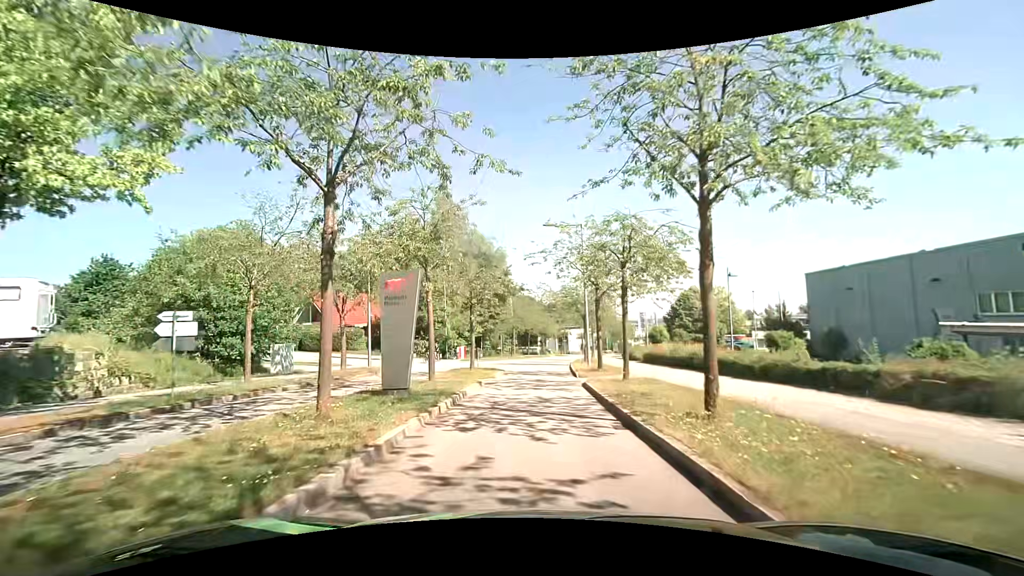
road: residential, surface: asphalt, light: Day
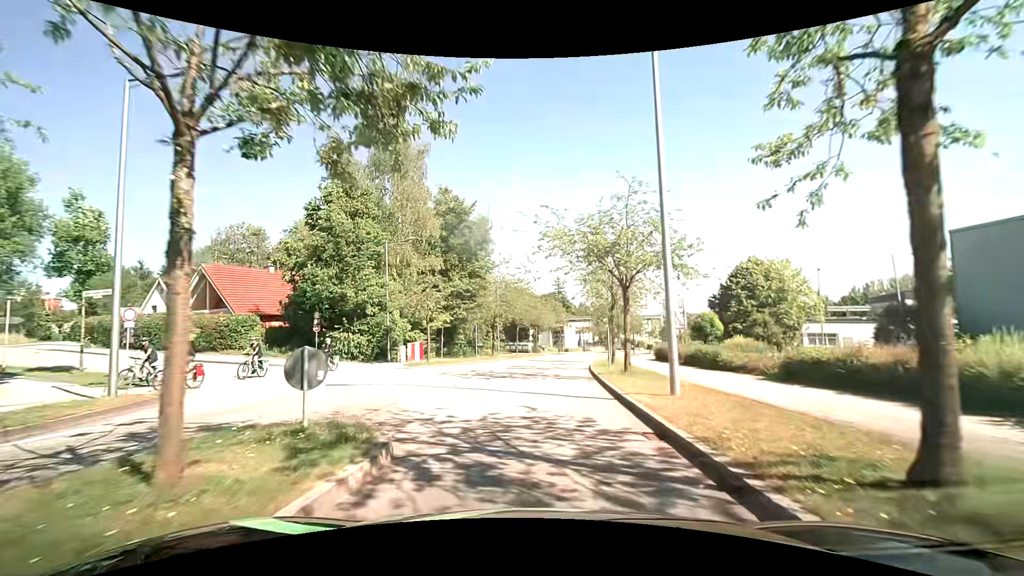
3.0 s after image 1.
(-0.1, +20.3) m; +1°
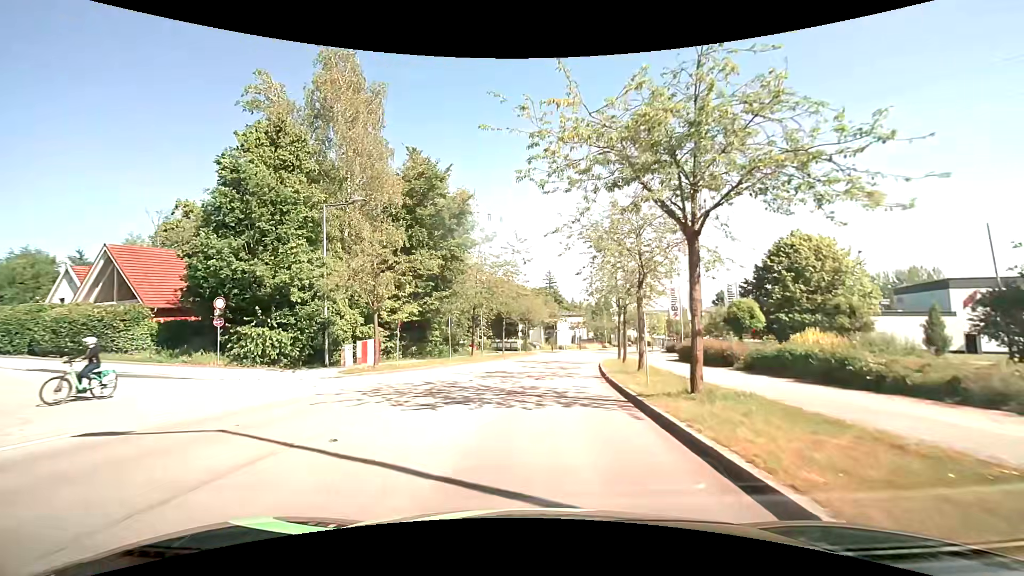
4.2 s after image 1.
(+0.1, +9.4) m; +1°
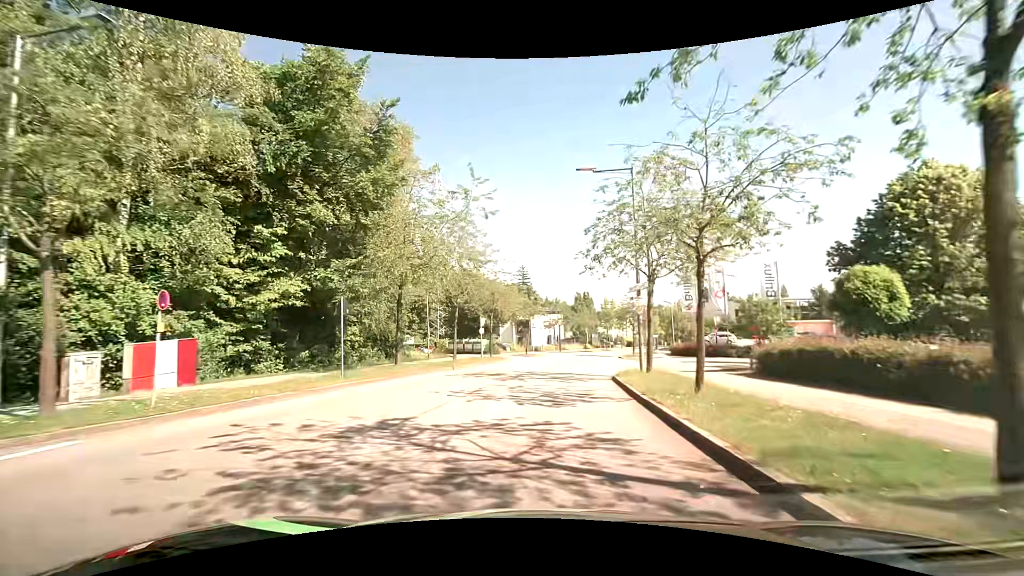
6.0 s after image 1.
(+0.3, +15.2) m; +3°
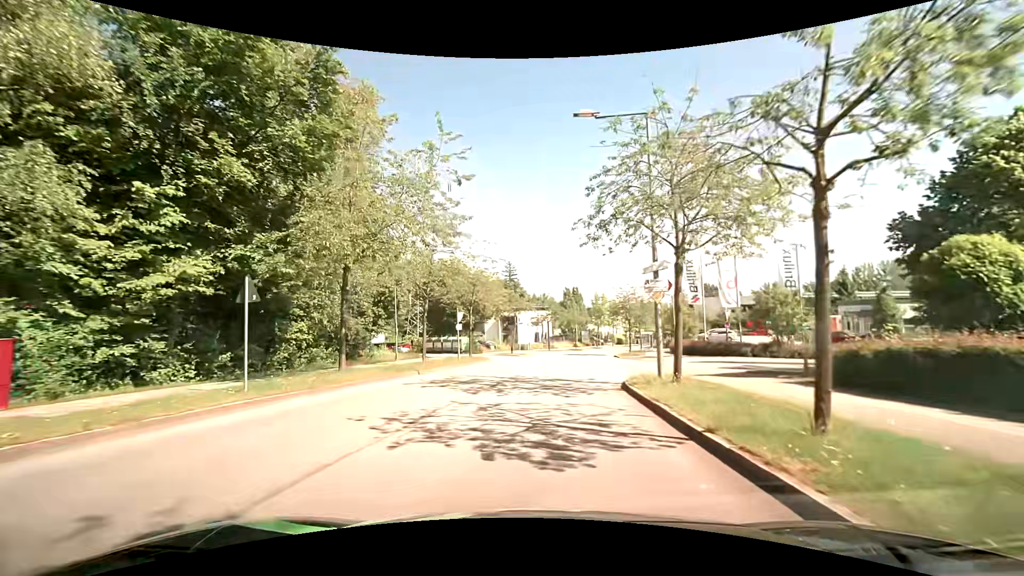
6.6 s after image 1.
(+0.1, +5.3) m; +1°
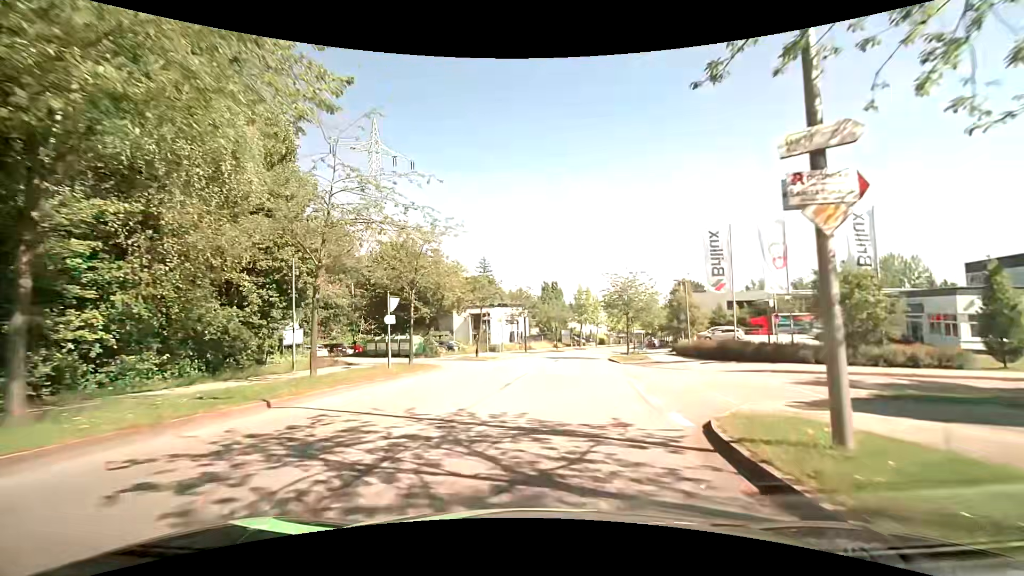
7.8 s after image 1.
(+0.3, +10.6) m; +3°
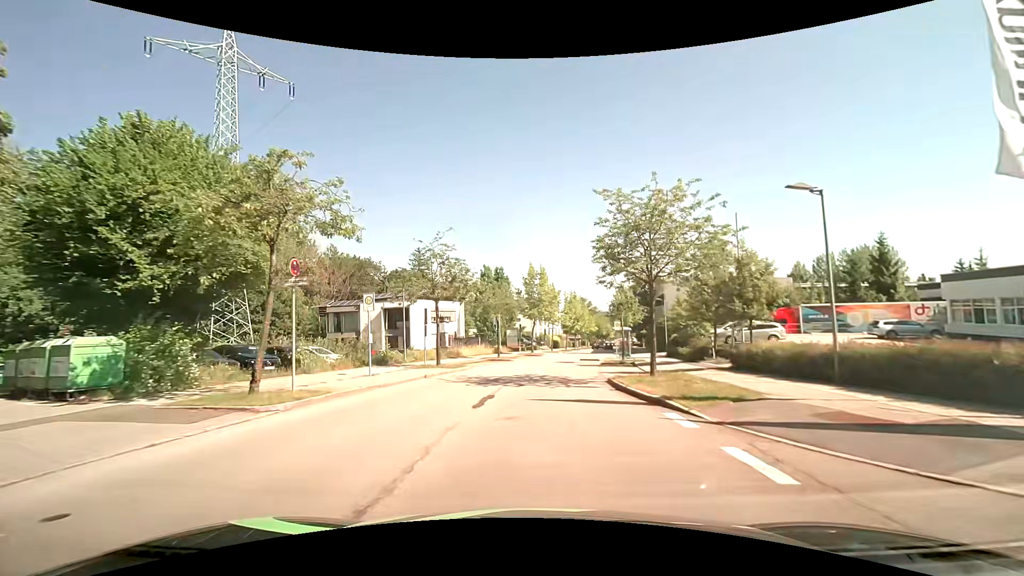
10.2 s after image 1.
(+1.4, +22.0) m; +6°
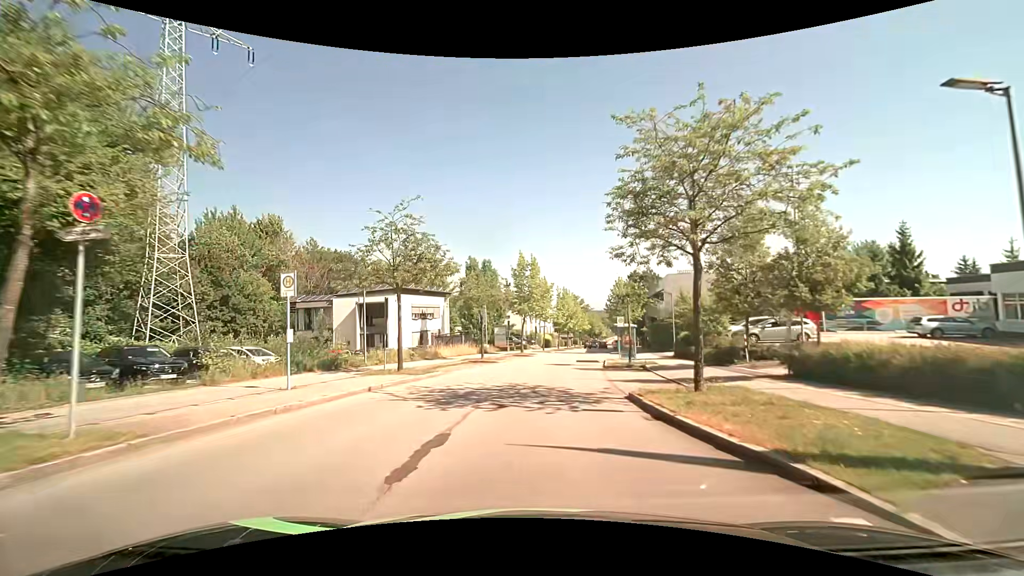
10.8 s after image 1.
(+0.1, +5.6) m; +1°
(0, +10) (+1, +20) (+2, +30) (+4, +40) (+6, +50) (+7, +59) (+9, +69) (+11, +79) (+13, +89) (+14, +99) m
